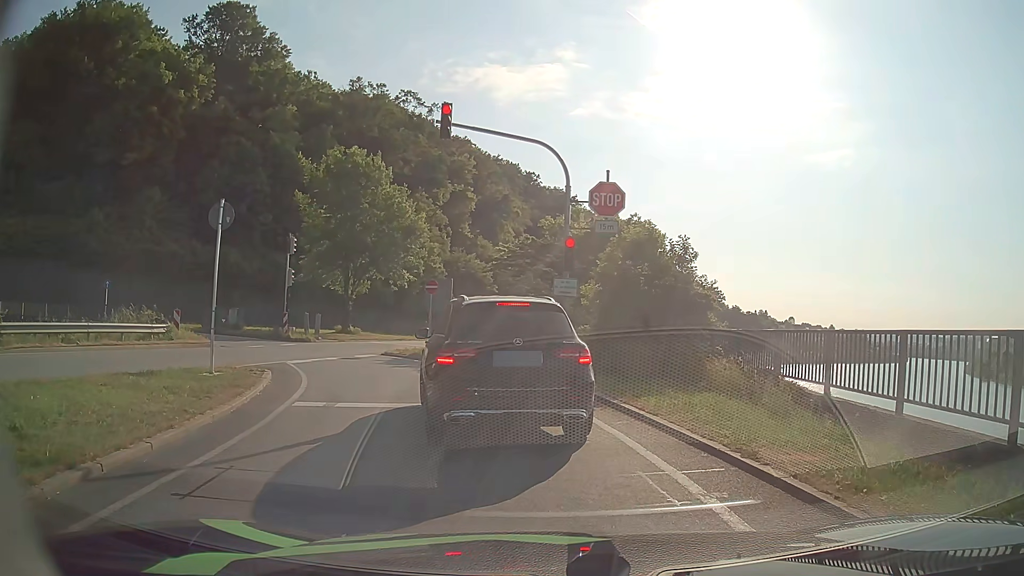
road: primary_link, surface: asphalt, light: Day
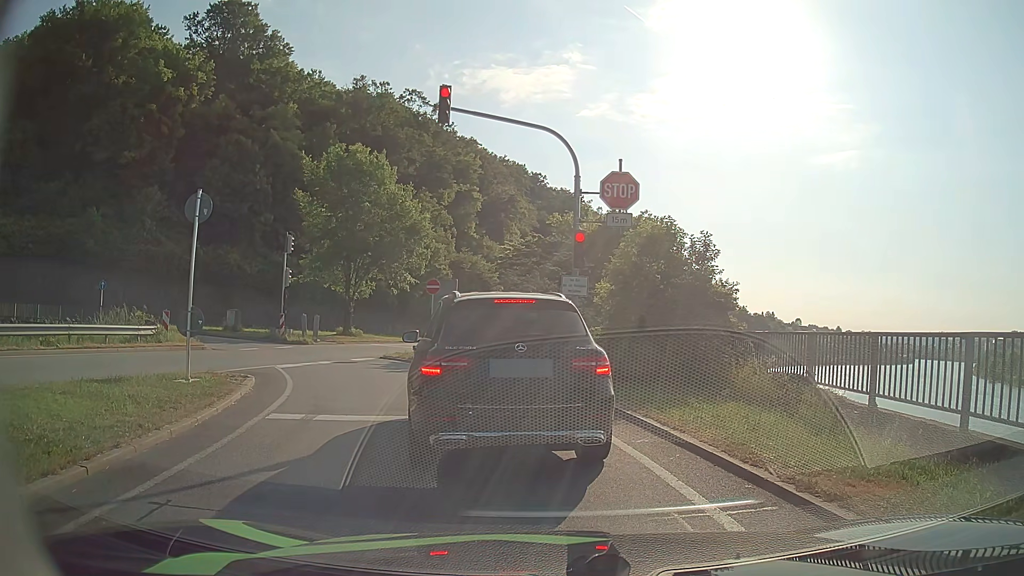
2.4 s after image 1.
(0.0, +1.3) m; 0°
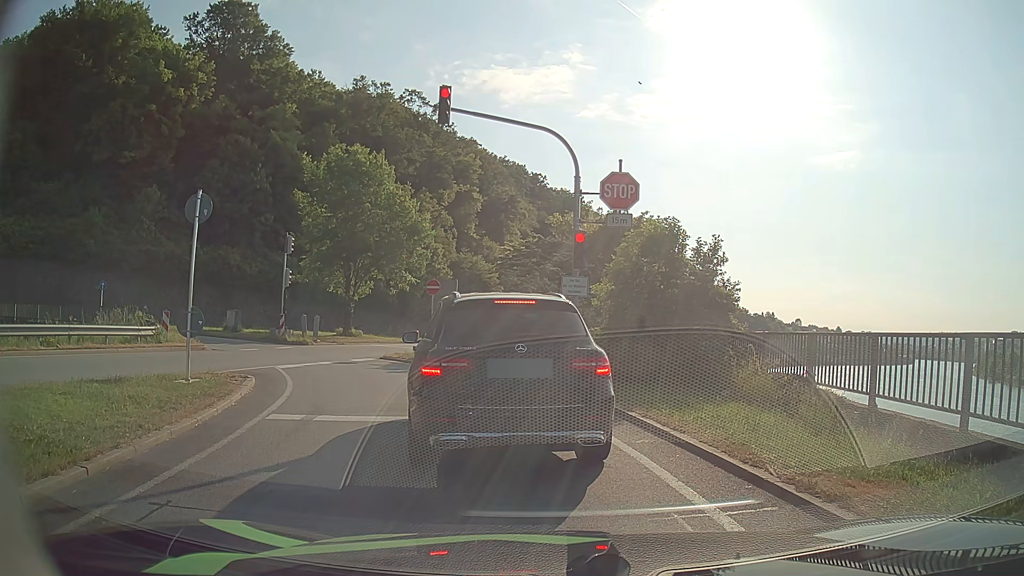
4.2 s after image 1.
(0.0, +0.1) m; 0°
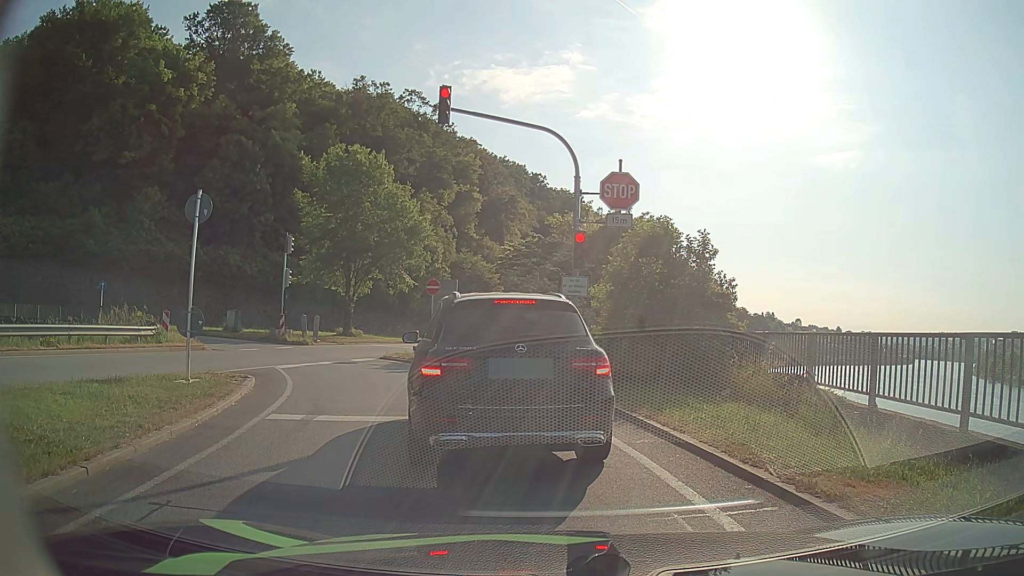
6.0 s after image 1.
(0.0, 0.0) m; 0°
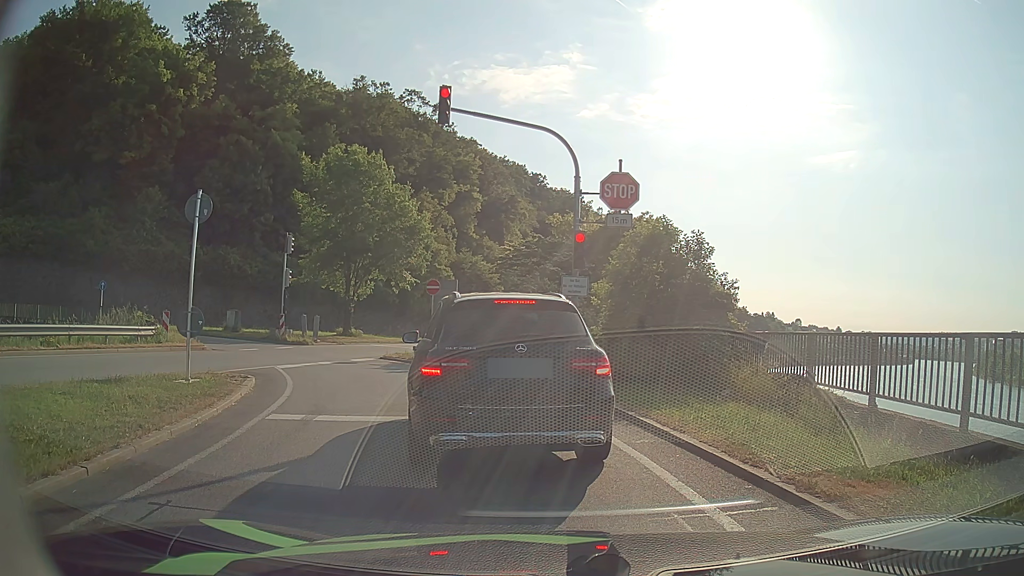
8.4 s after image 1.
(0.0, 0.0) m; 0°
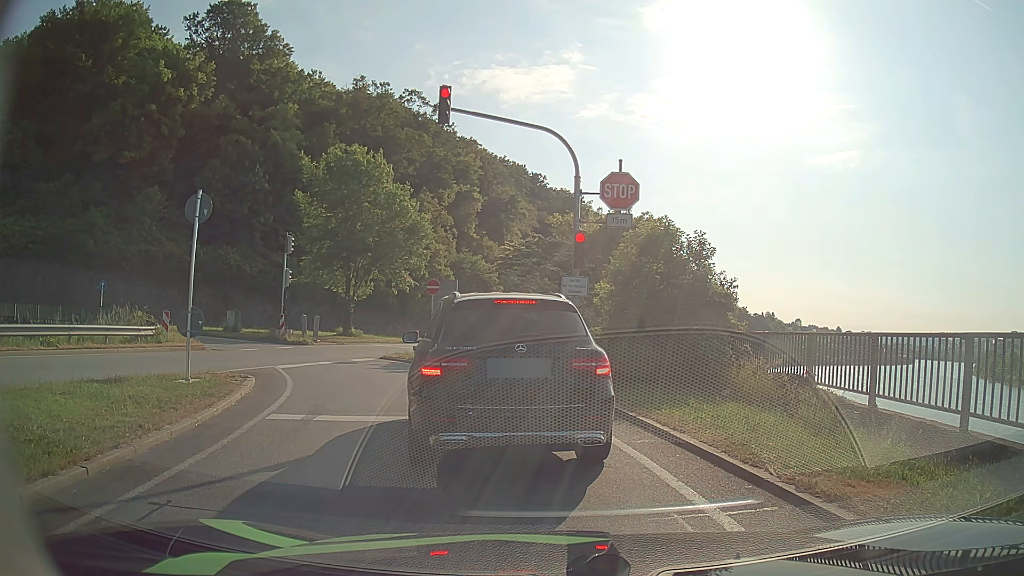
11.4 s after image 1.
(0.0, 0.0) m; 0°
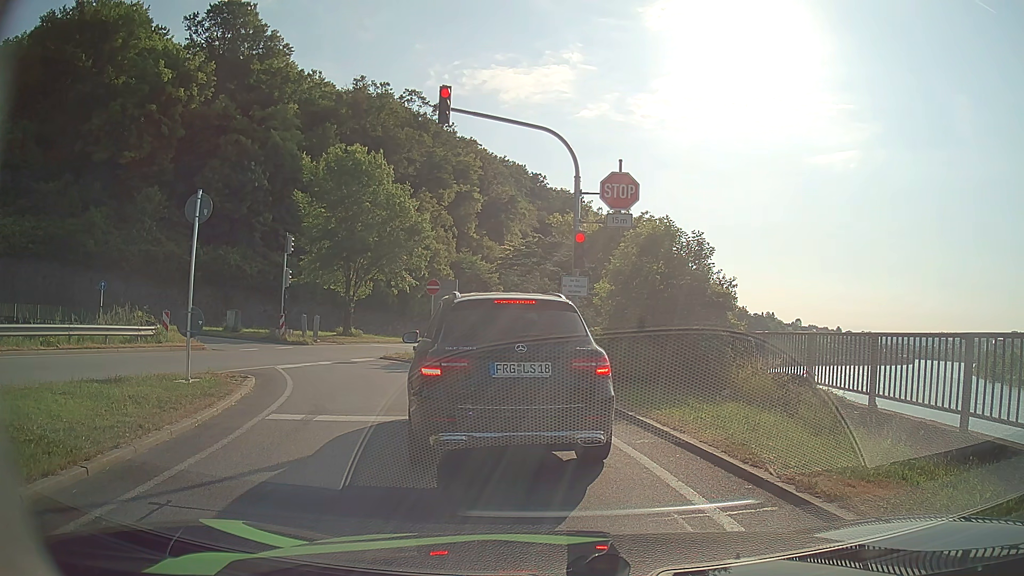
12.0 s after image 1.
(0.0, 0.0) m; 0°
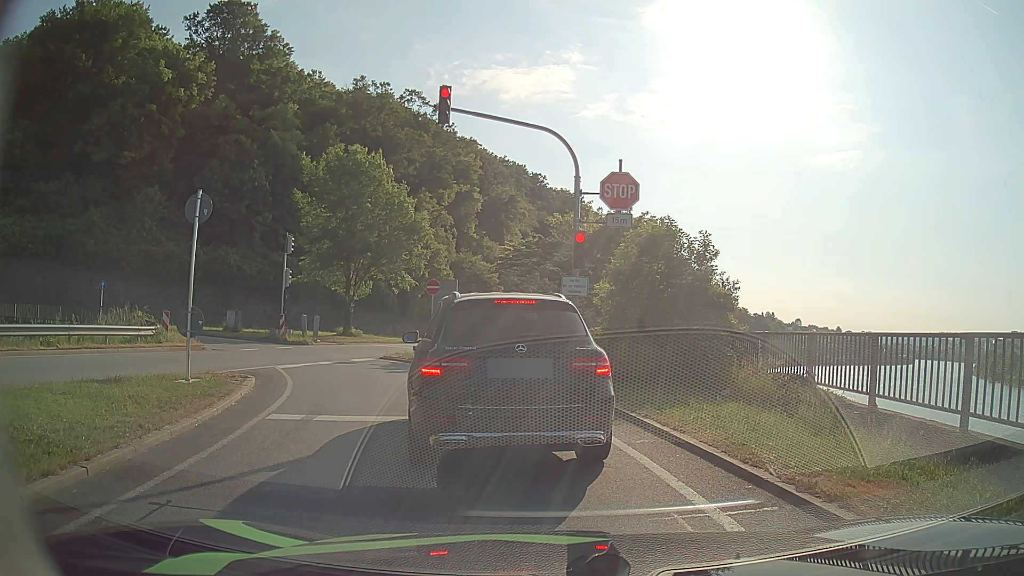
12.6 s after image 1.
(0.0, 0.0) m; 0°
(-1, +10) (-4, +19) (-10, +27) (-18, +32) (-28, +34) (-38, +33) (-48, +29) (-57, +25) (-66, +21) (-75, +18) m
